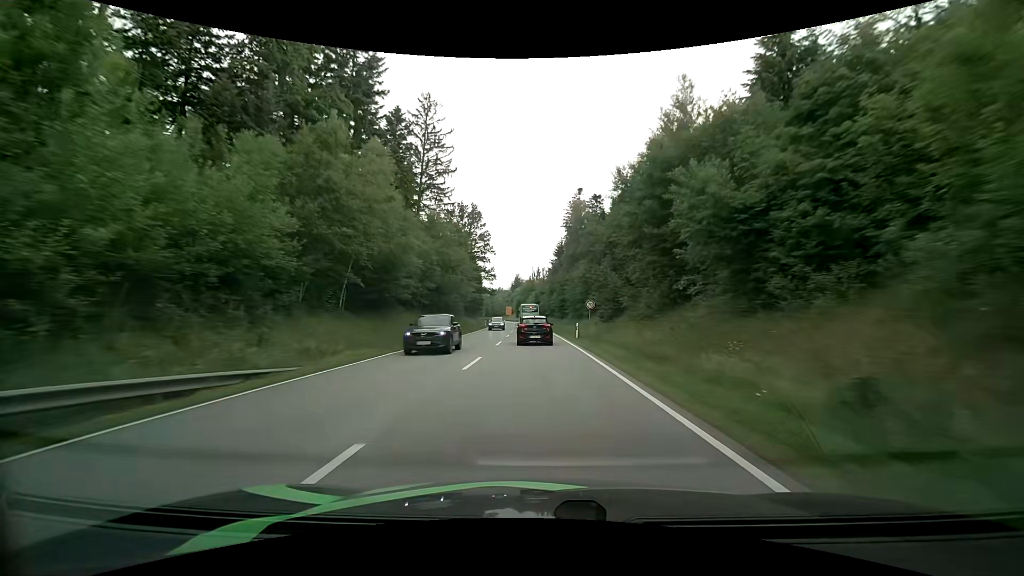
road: primary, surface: asphalt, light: Day
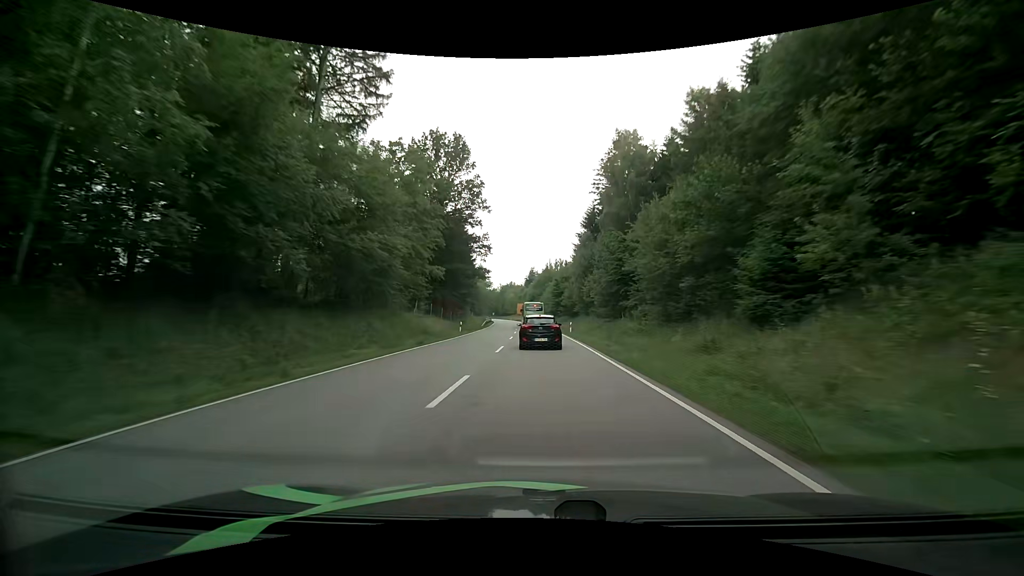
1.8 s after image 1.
(-0.9, +41.3) m; -2°
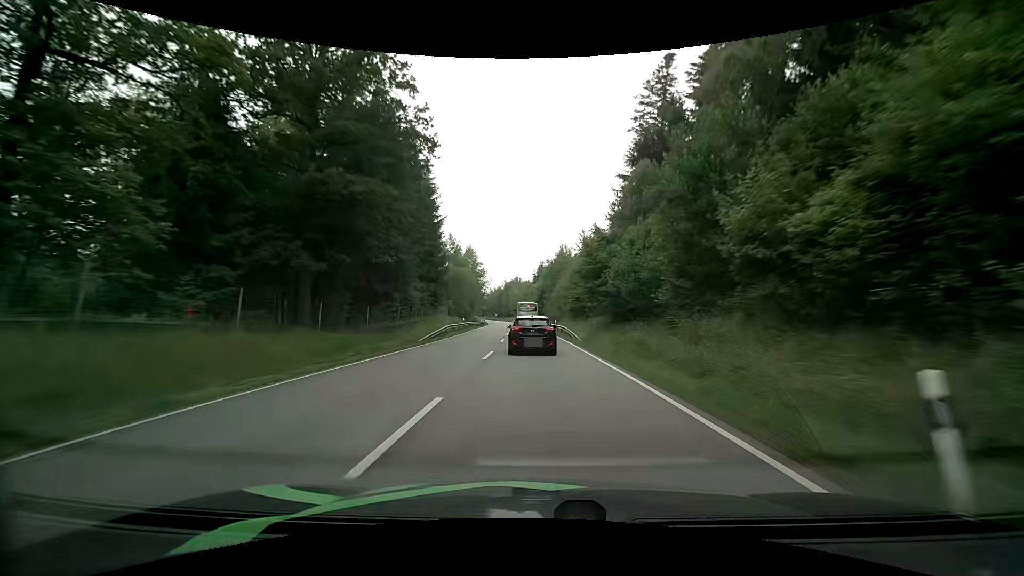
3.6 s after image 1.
(-0.4, +38.7) m; -1°
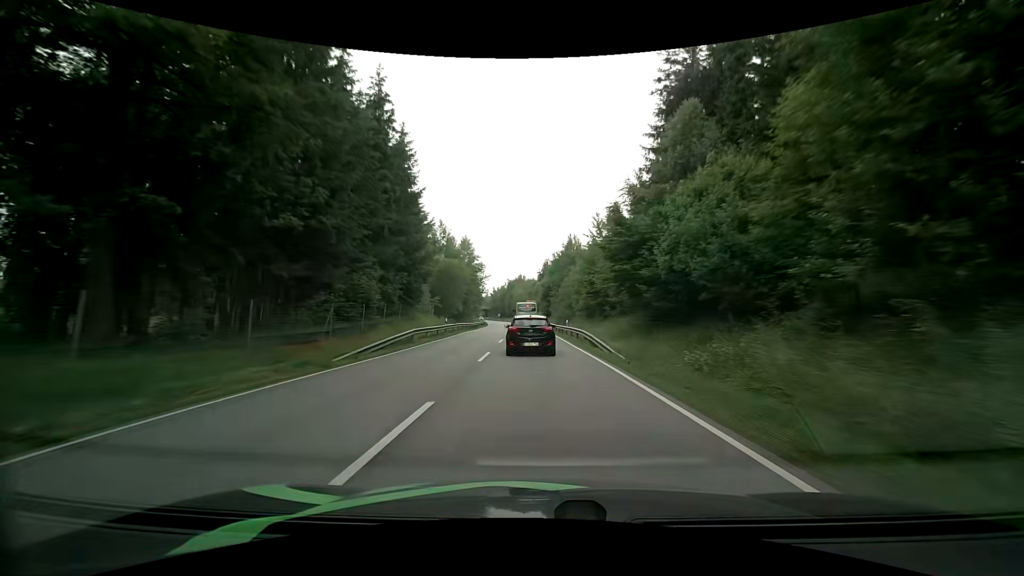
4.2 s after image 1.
(0.0, +12.4) m; 0°
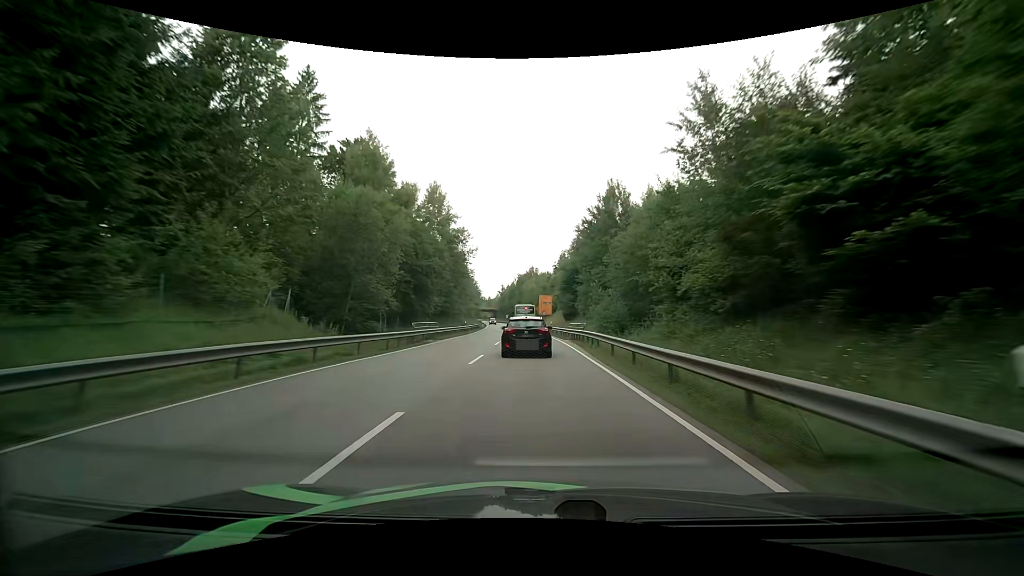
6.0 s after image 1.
(-0.7, +36.7) m; -2°
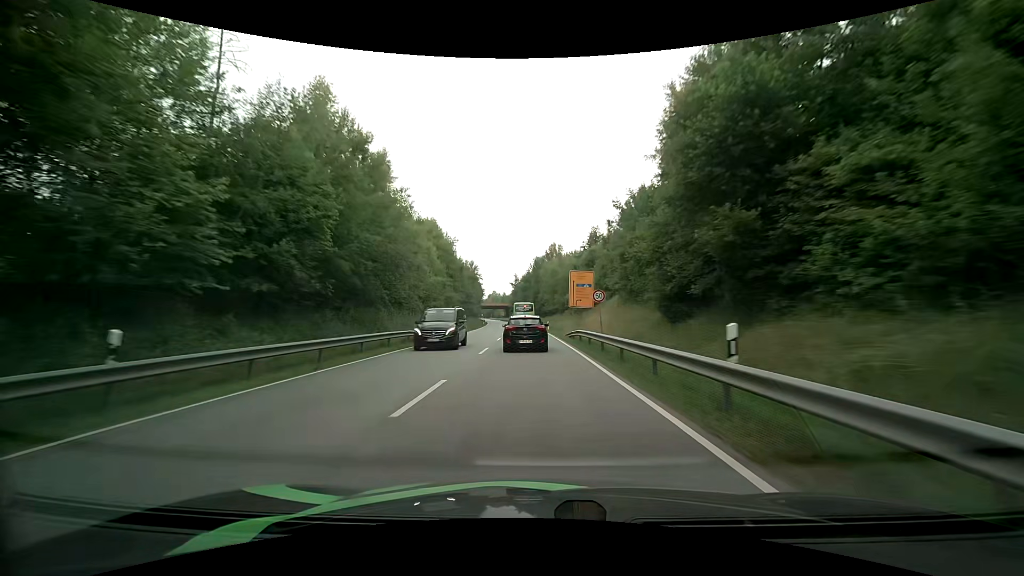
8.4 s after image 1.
(-1.2, +48.1) m; -3°
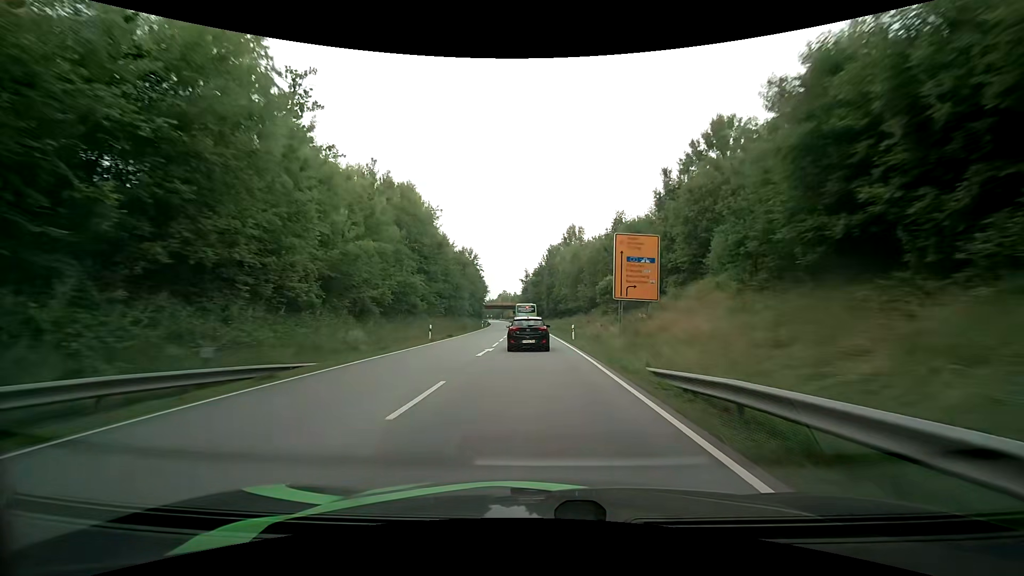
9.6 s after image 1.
(-0.2, +24.4) m; -1°
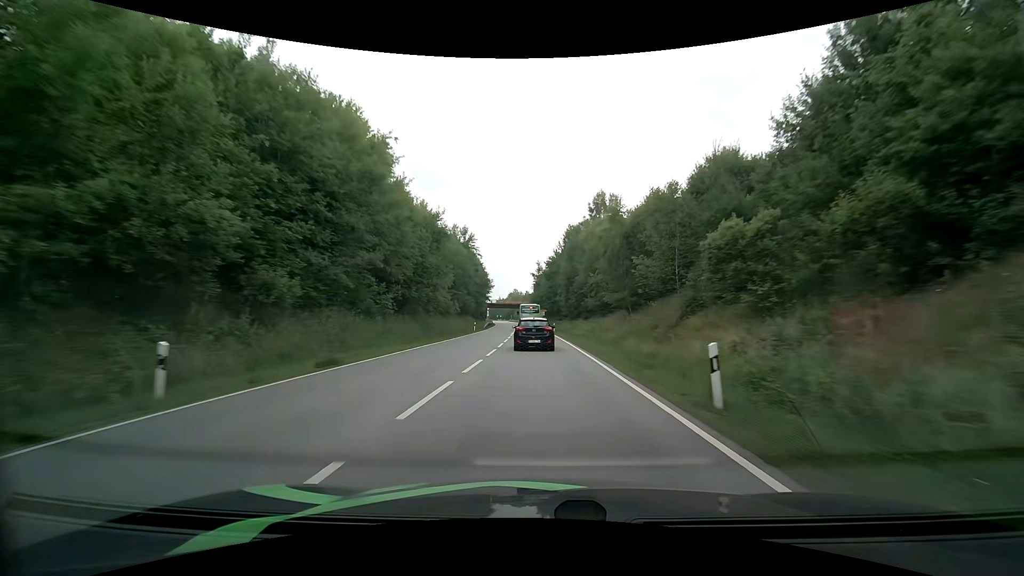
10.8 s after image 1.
(-0.4, +24.8) m; -2°
(0, +10) (0, +20) (0, +30) (-1, +40) (-1, +50) (-1, +60) (-2, +70) (-2, +80) (-3, +90) (-3, +100) m
